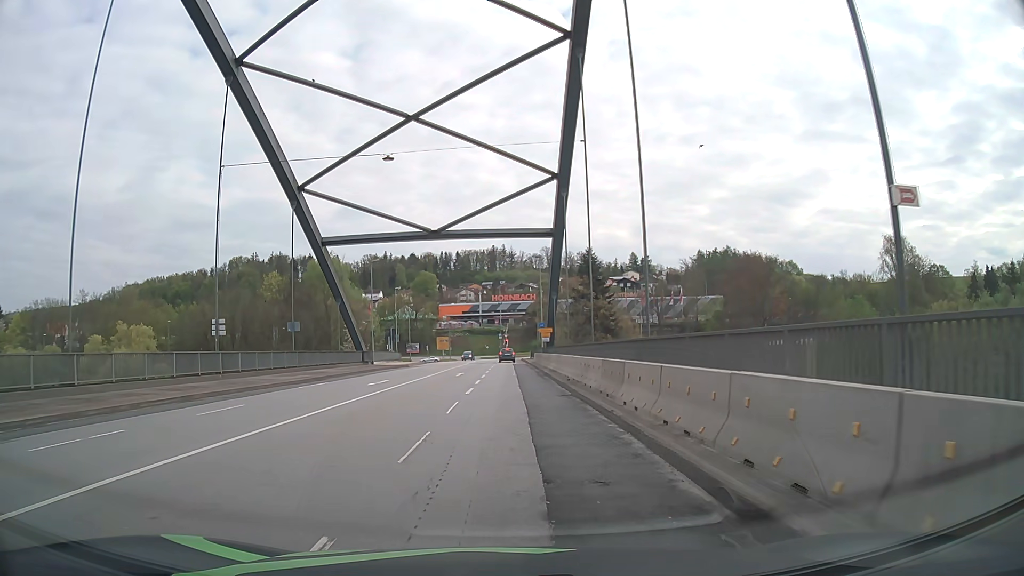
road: primary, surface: asphalt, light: Day
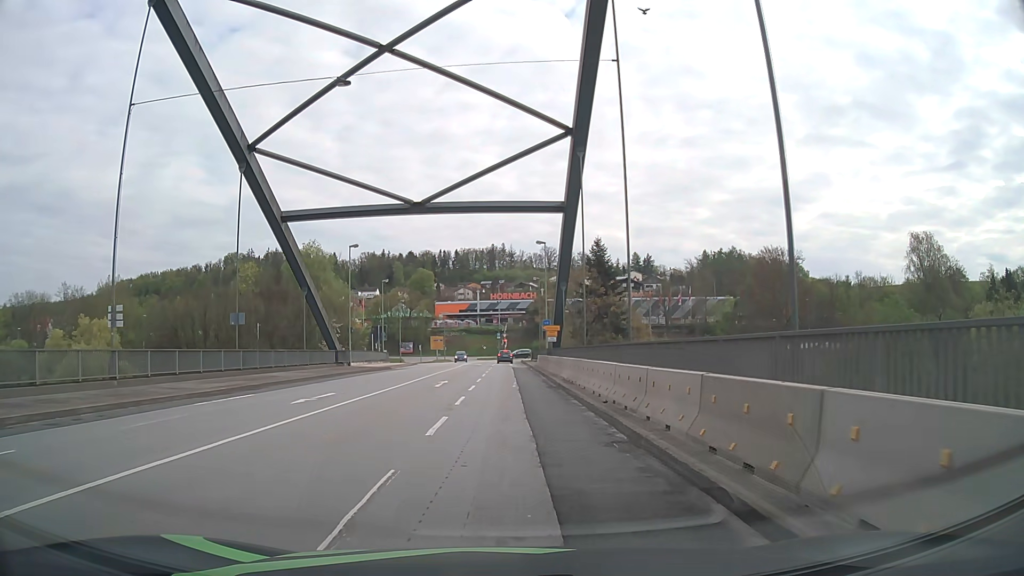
(-0.1, +9.3) m; -1°
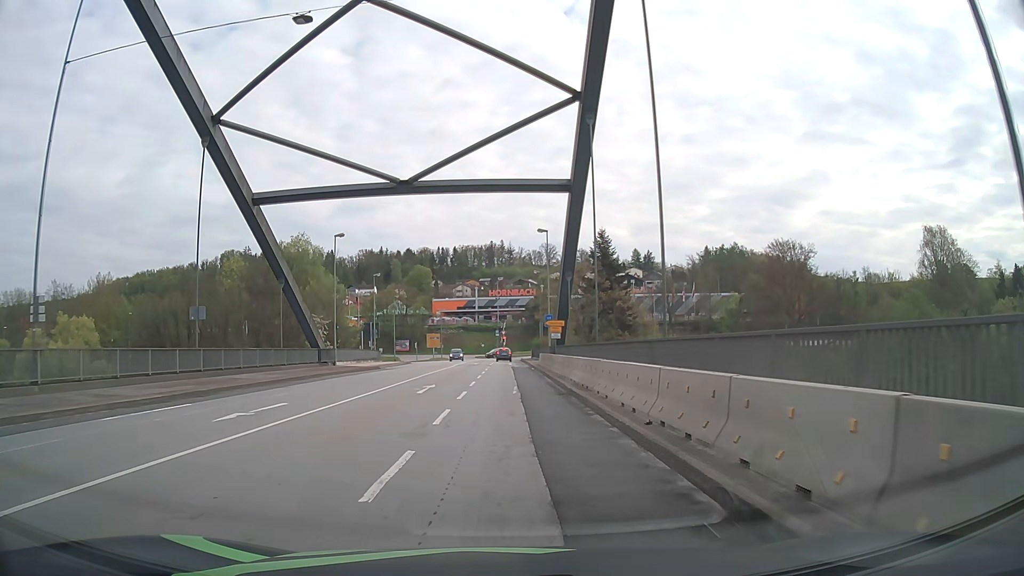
(0.0, +4.7) m; 0°
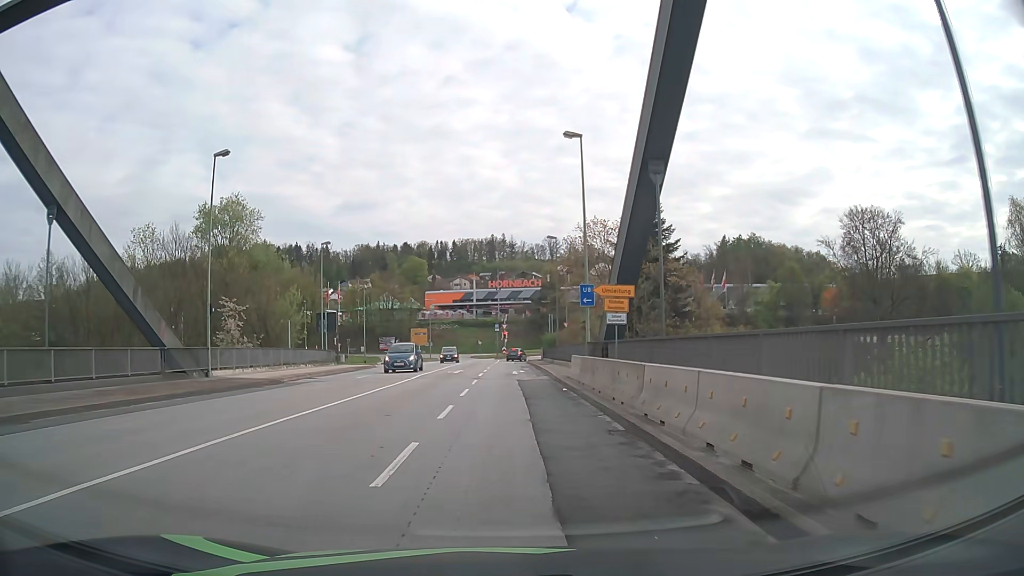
(-0.1, +23.5) m; 0°
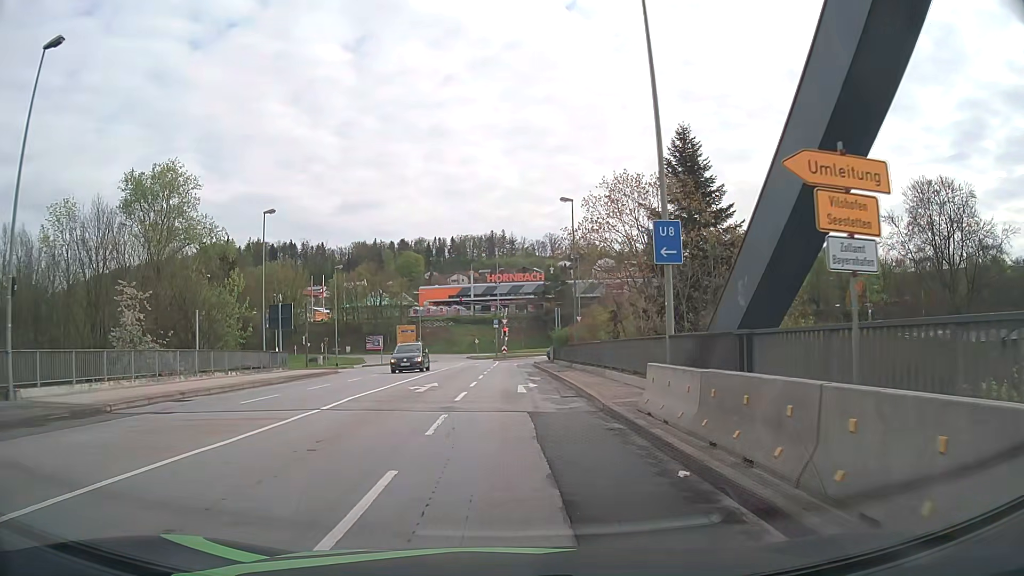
(0.0, +14.0) m; +1°
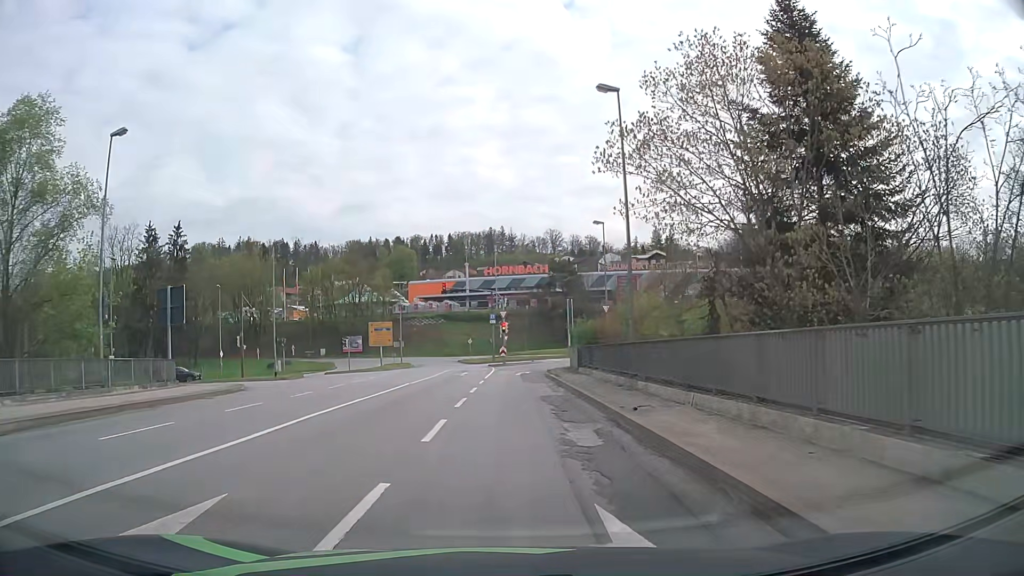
(-0.1, +18.6) m; -1°
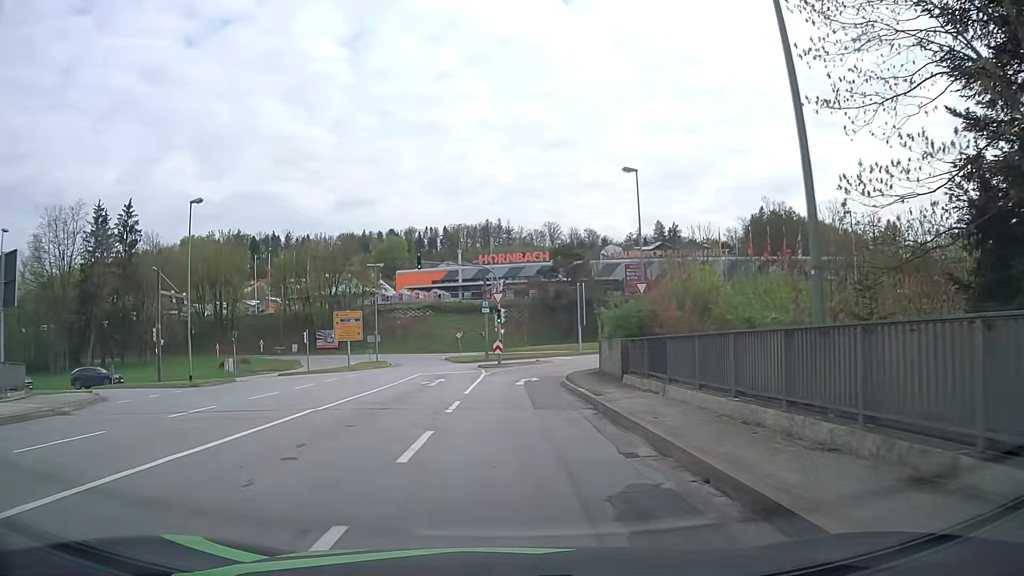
(+0.1, +13.9) m; +1°
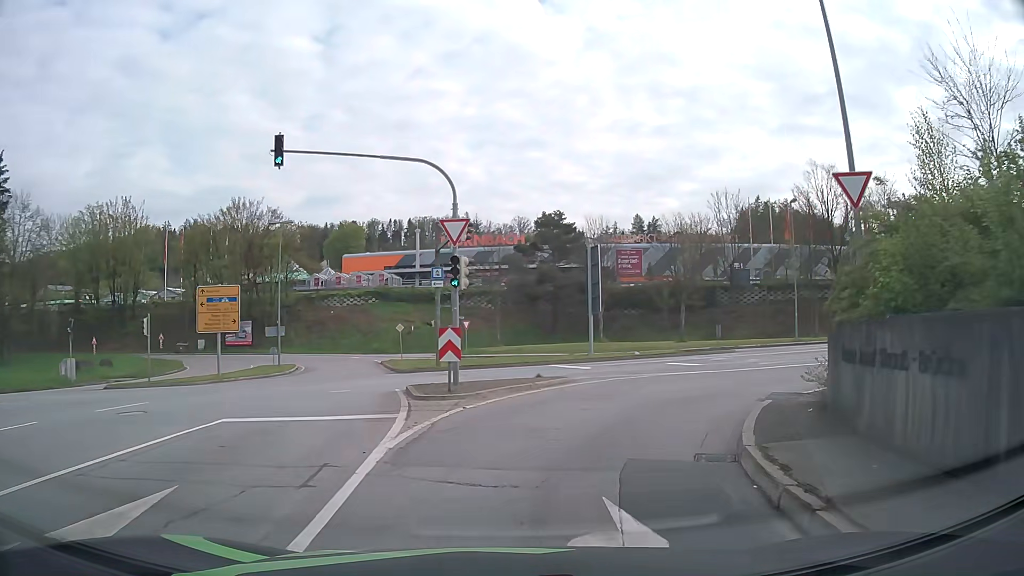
(-0.2, +23.4) m; +2°
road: primary_link
